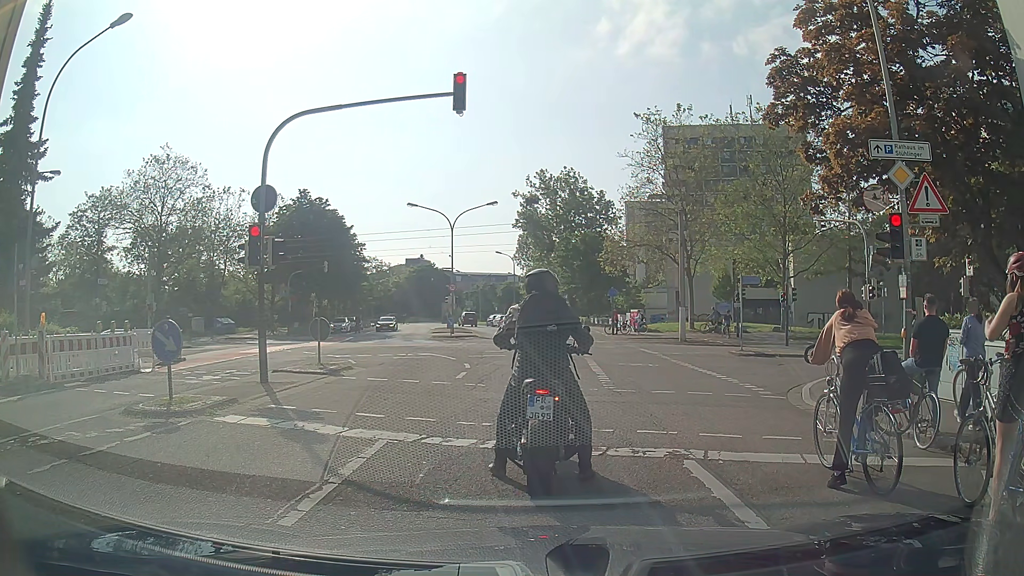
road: residential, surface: asphalt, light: Day
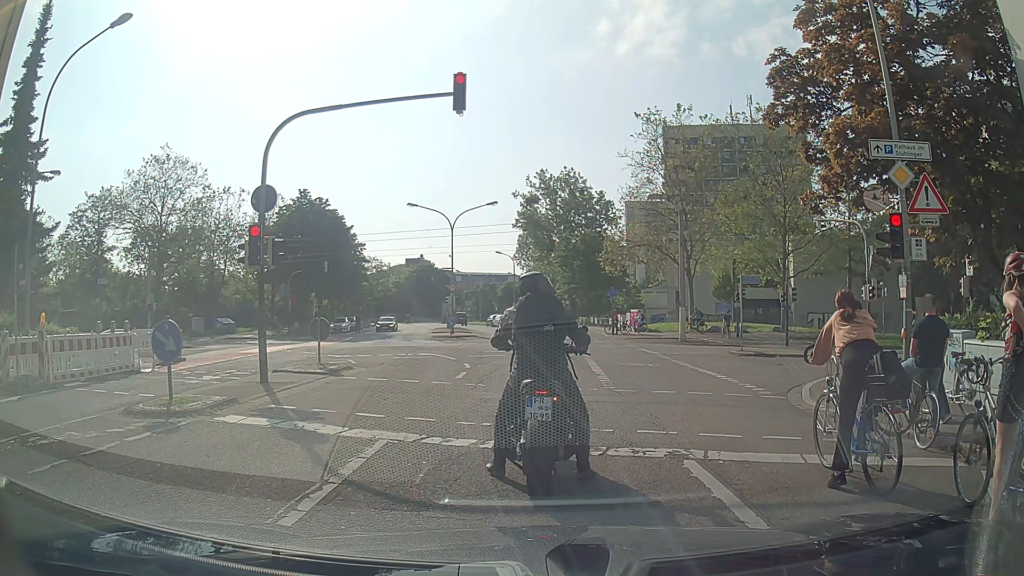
(0.0, 0.0) m; 0°
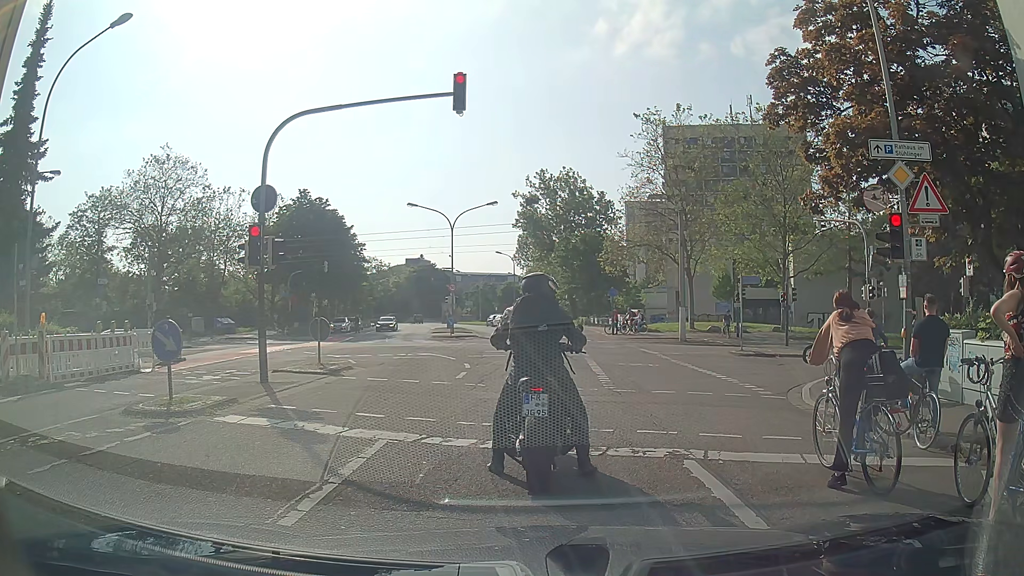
(0.0, 0.0) m; 0°
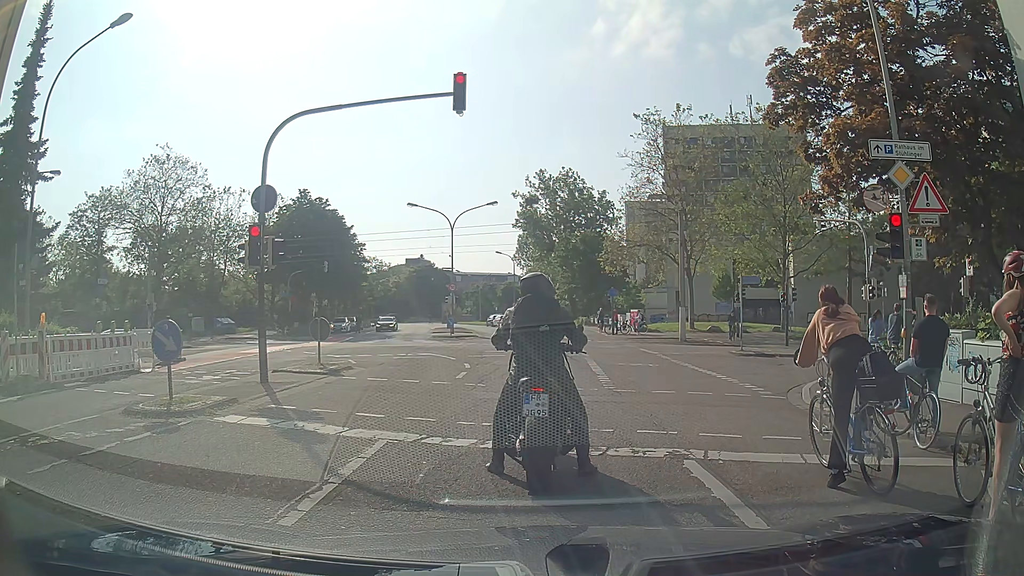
(0.0, 0.0) m; 0°
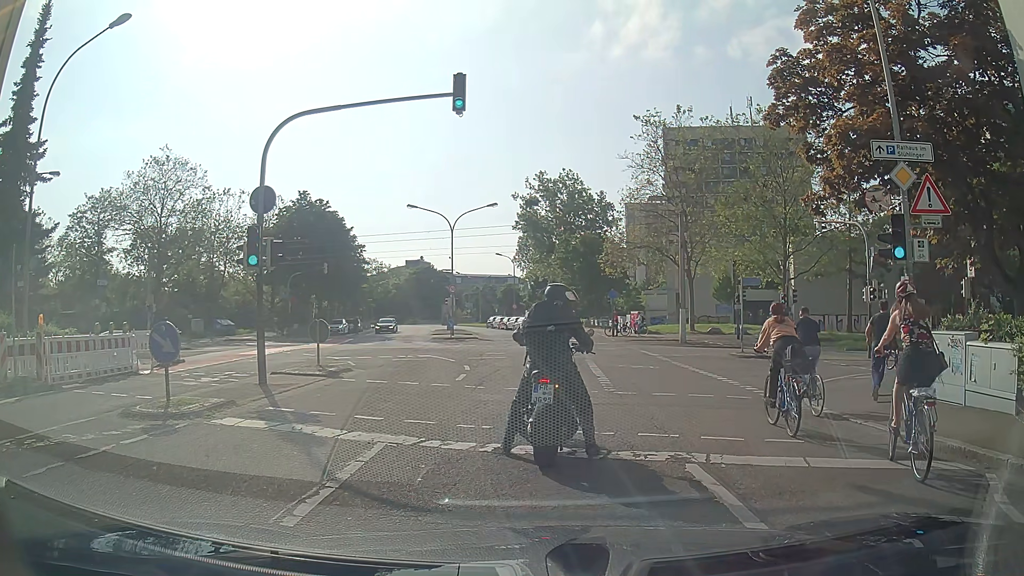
(0.0, +0.1) m; 0°
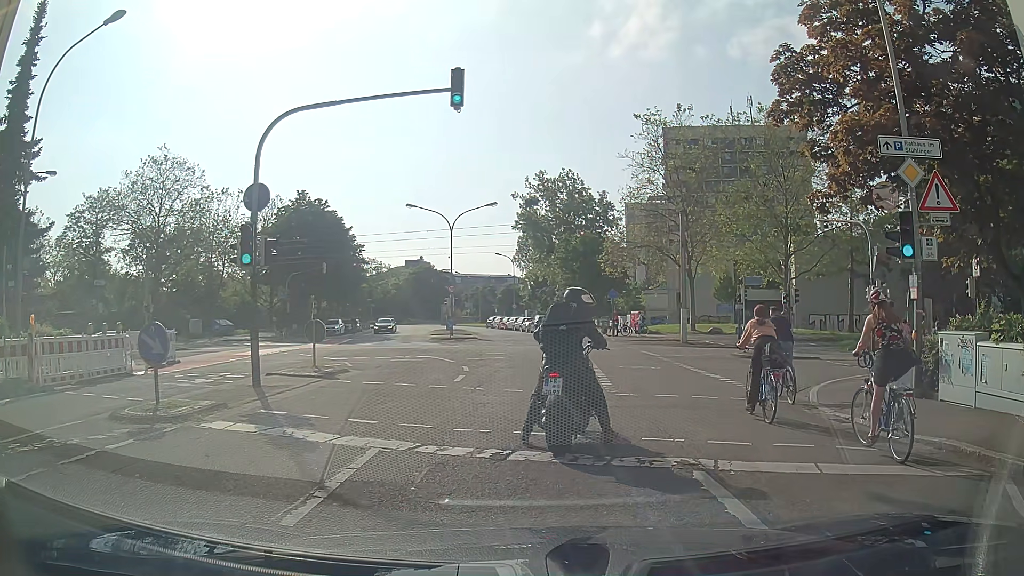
(0.0, +0.3) m; 0°
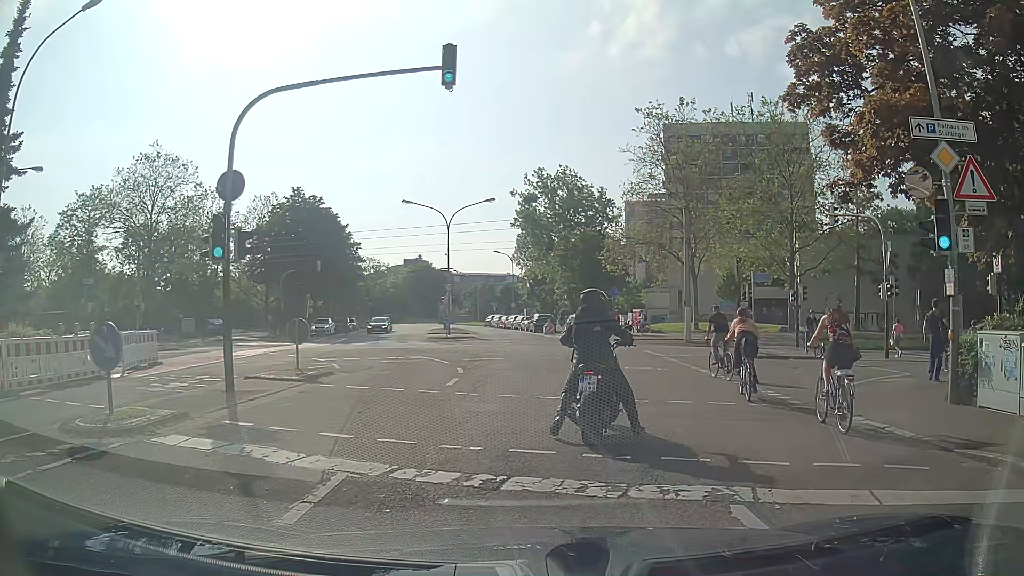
(0.0, +1.3) m; 0°
